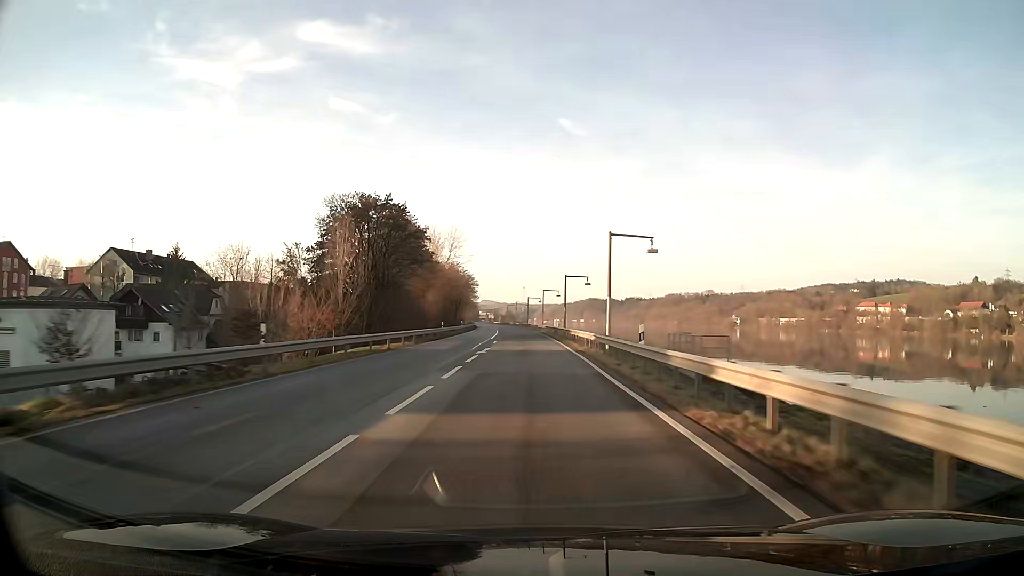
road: primary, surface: asphalt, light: Day
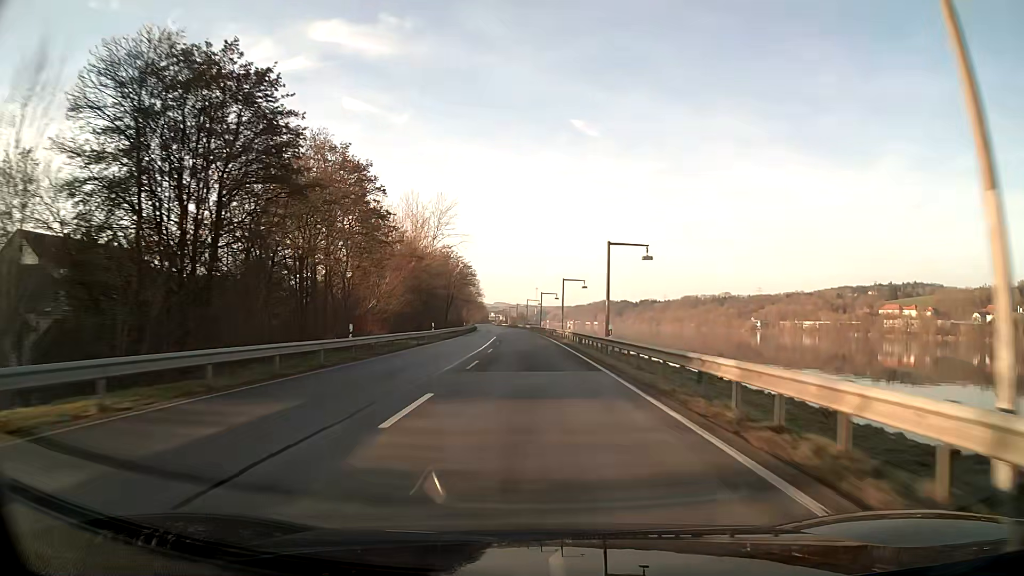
(-0.3, +31.9) m; -1°
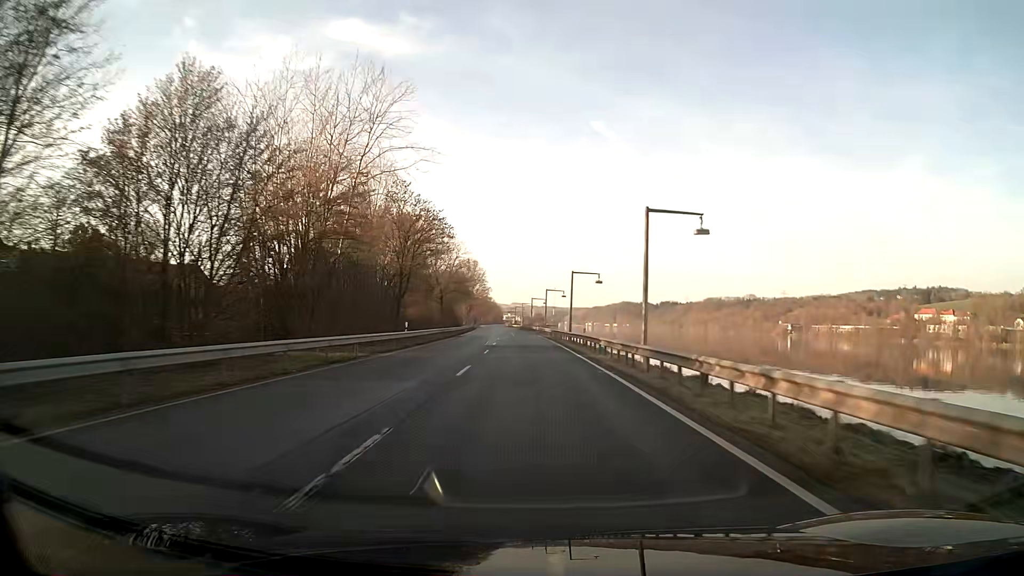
(-0.6, +47.9) m; -1°
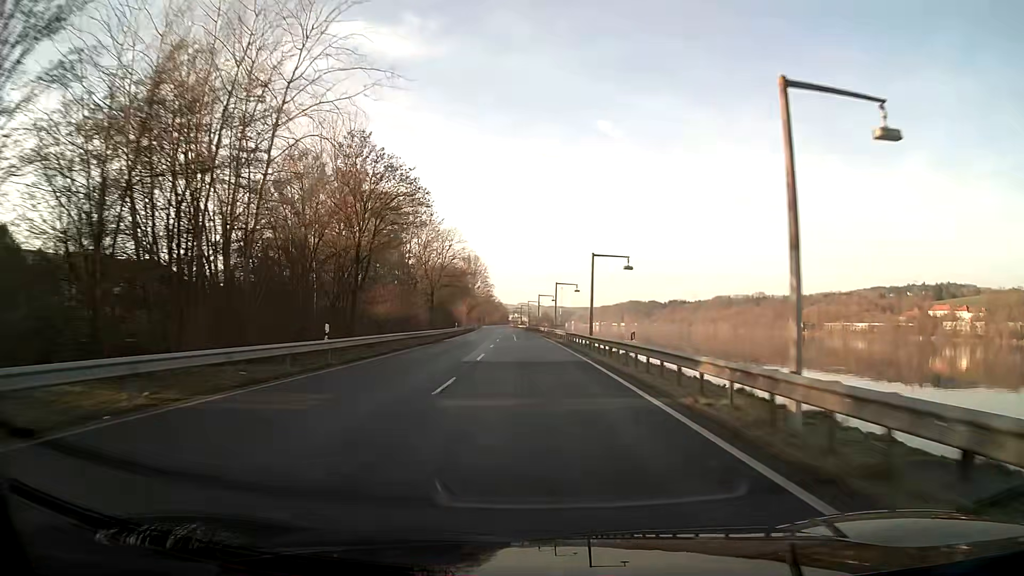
(-0.1, +16.0) m; -1°
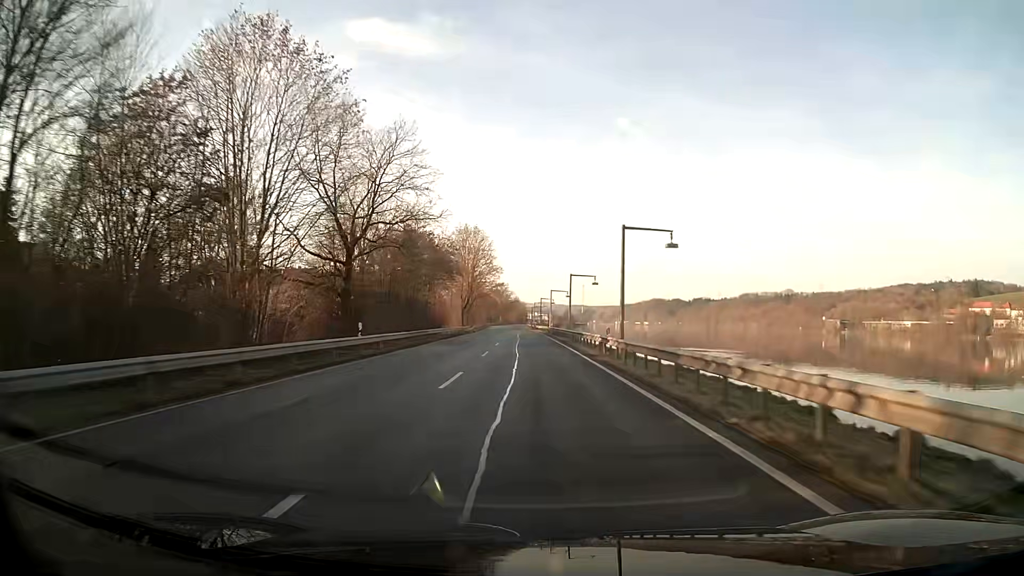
(-0.7, +47.9) m; -2°
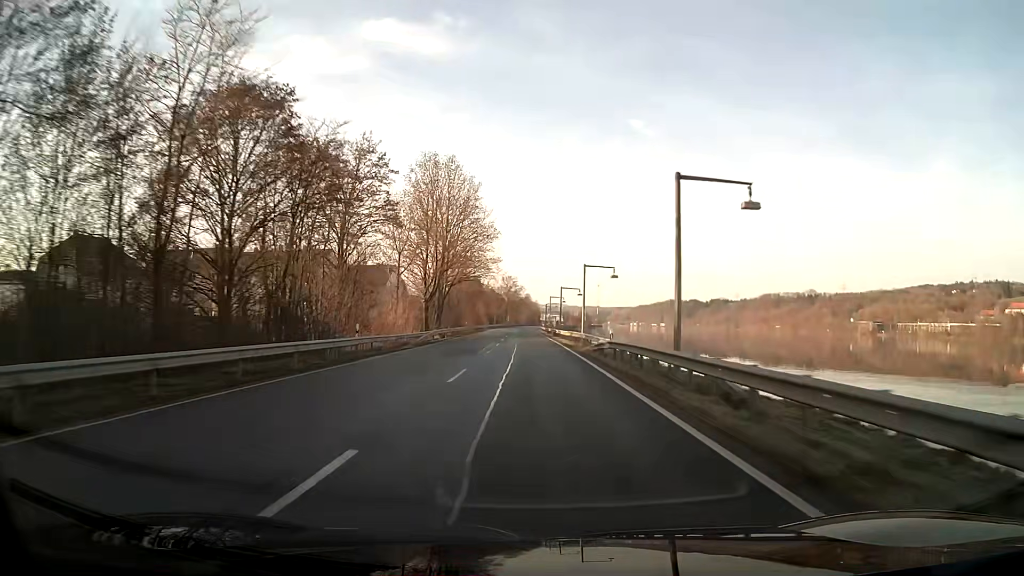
(-0.5, +47.9) m; -1°
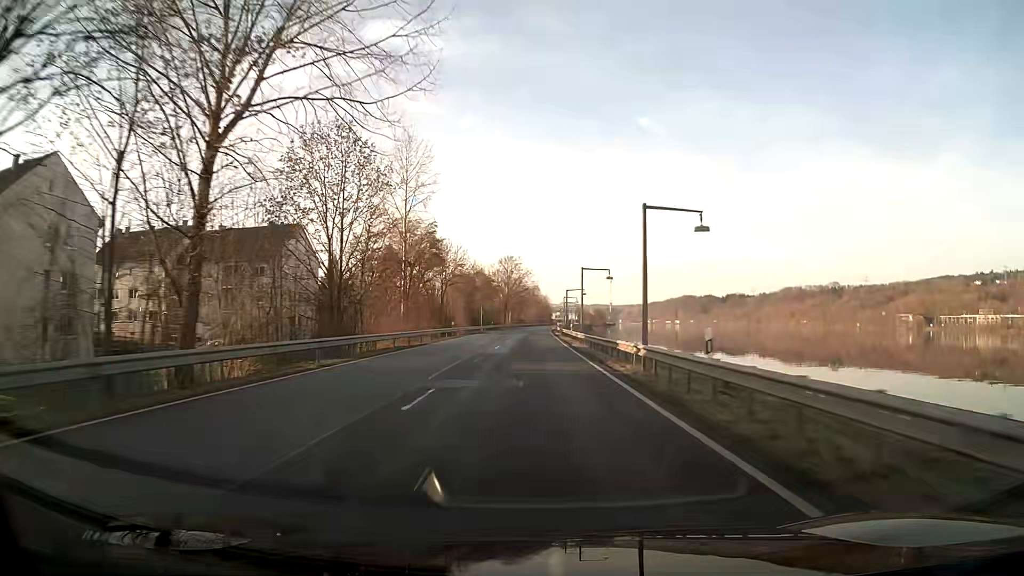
(-0.5, +63.9) m; 0°
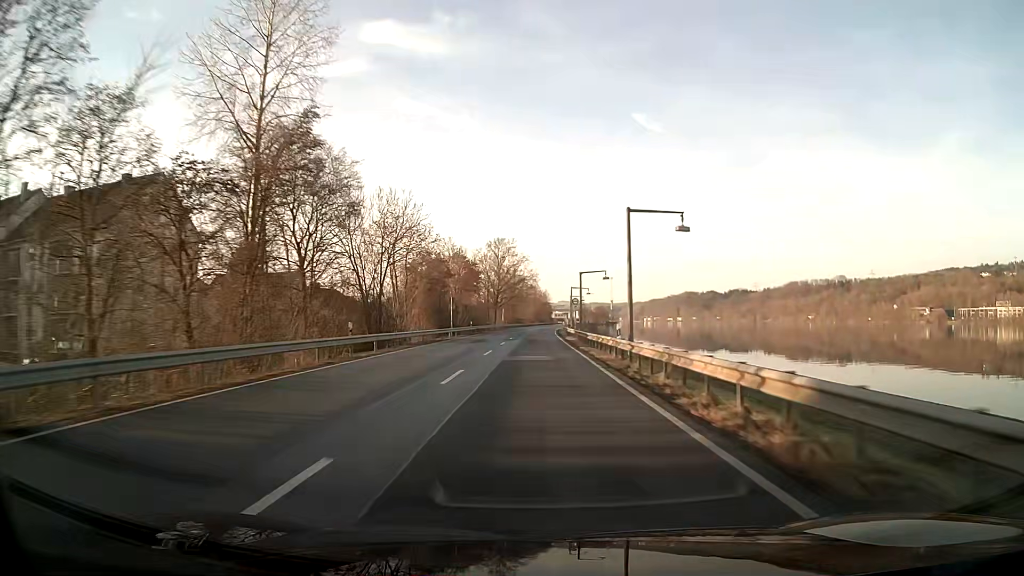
(0.0, +32.0) m; 0°
